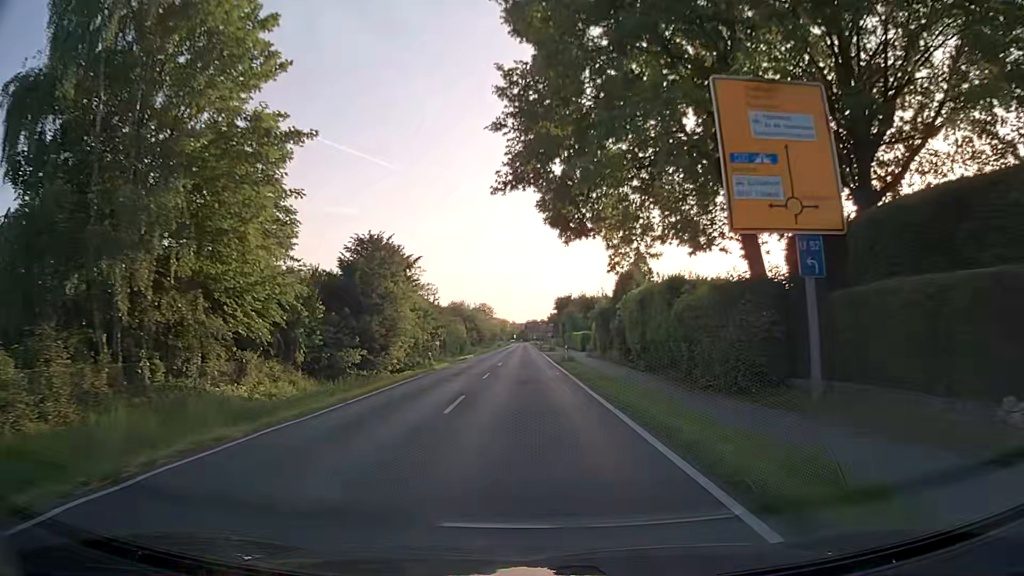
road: secondary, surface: asphalt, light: Day
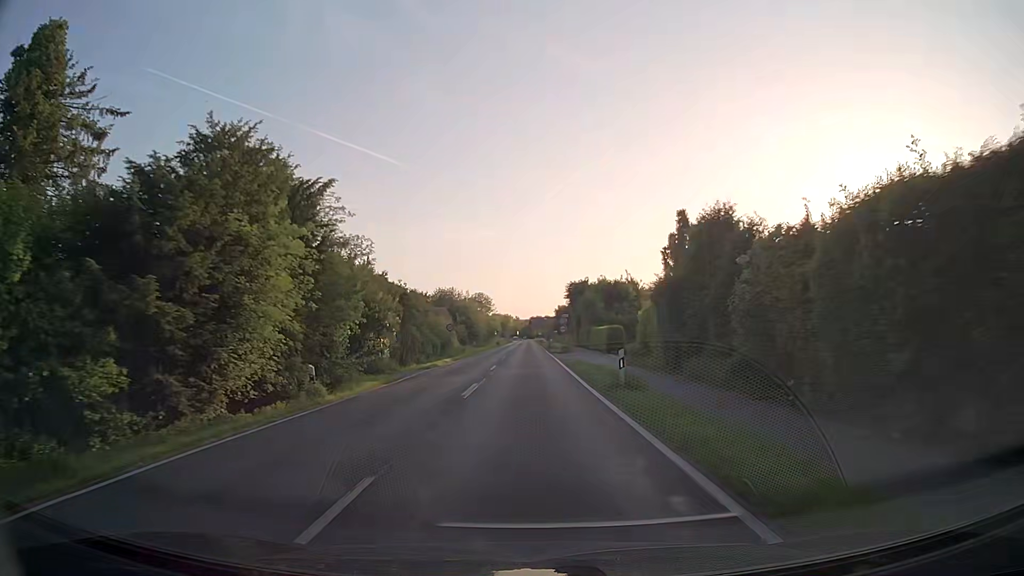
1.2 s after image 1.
(-0.2, +20.7) m; -1°
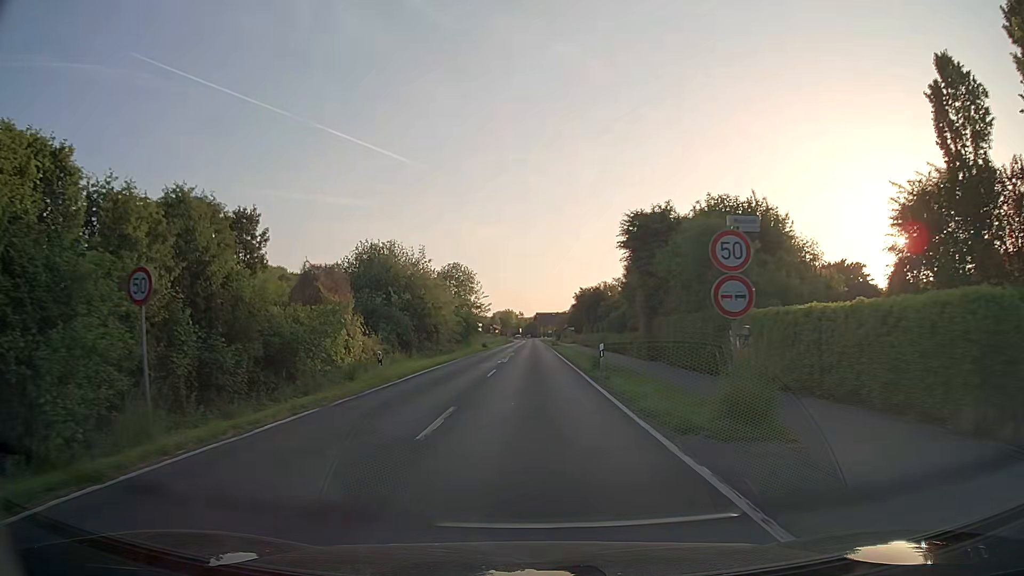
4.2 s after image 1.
(+0.1, +42.3) m; 0°
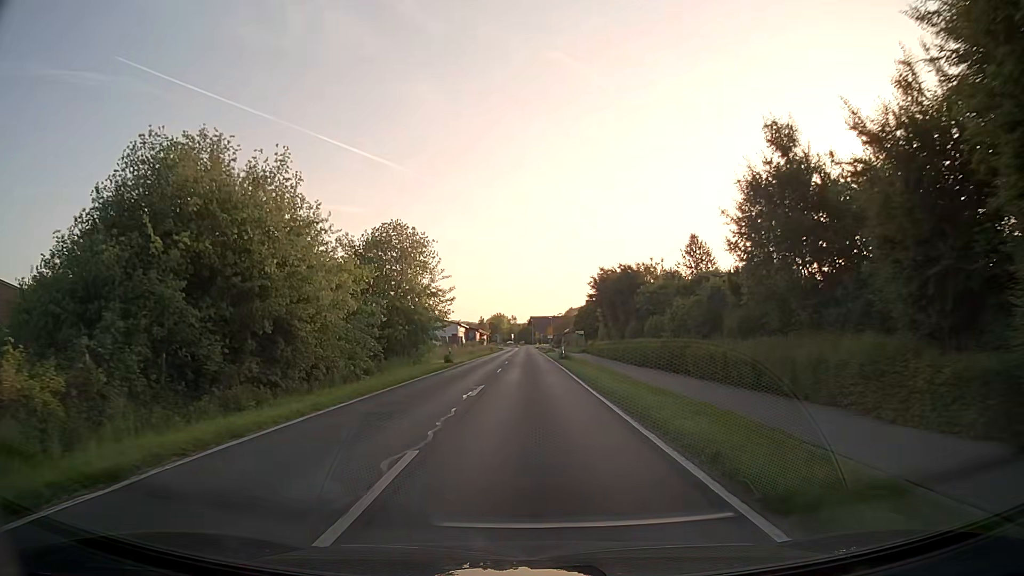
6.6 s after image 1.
(+0.2, +28.5) m; +1°
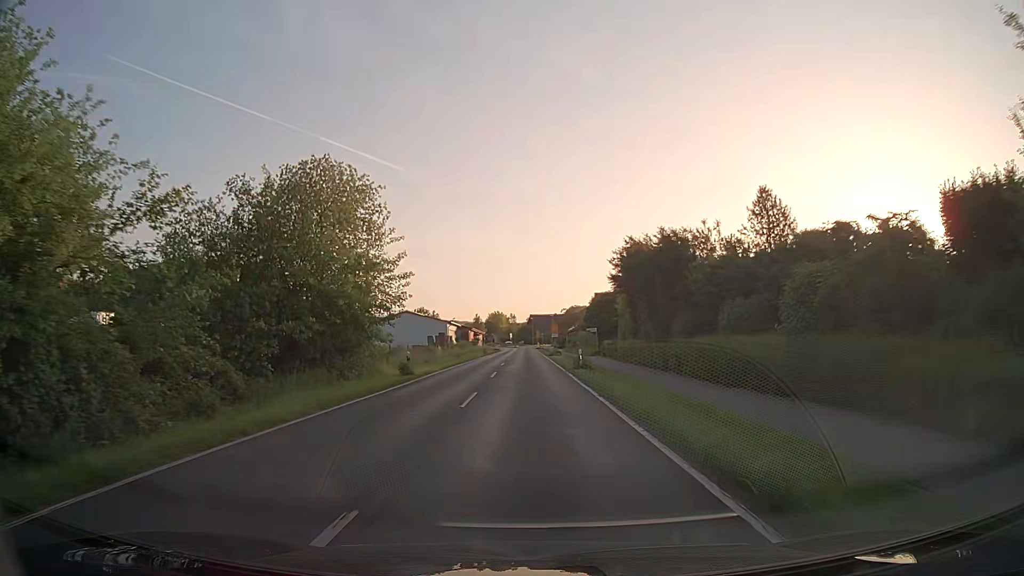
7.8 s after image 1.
(0.0, +15.1) m; 0°
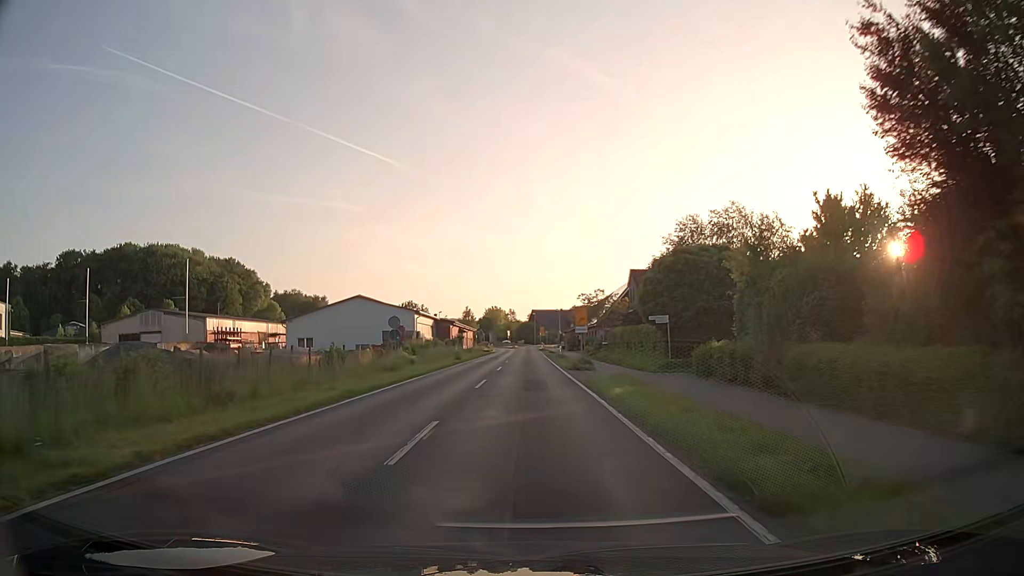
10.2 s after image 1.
(+0.1, +30.7) m; 0°
